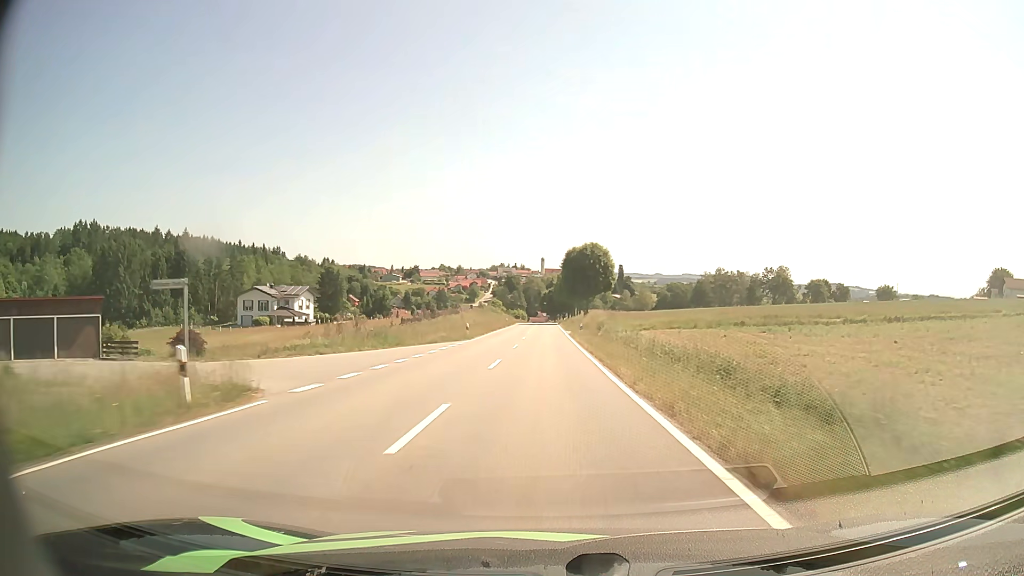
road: tertiary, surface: asphalt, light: Day
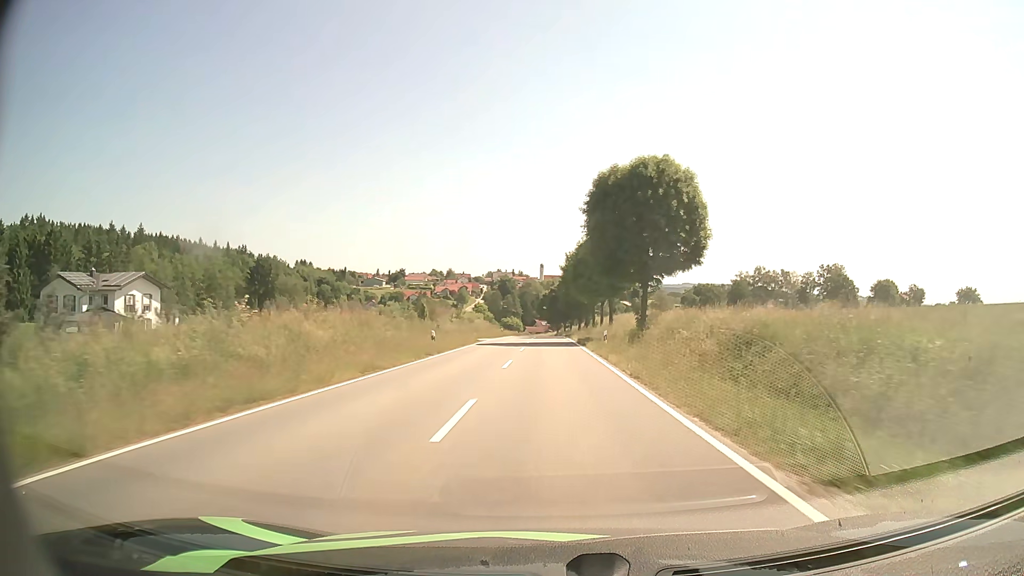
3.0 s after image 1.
(-0.4, +60.9) m; 0°
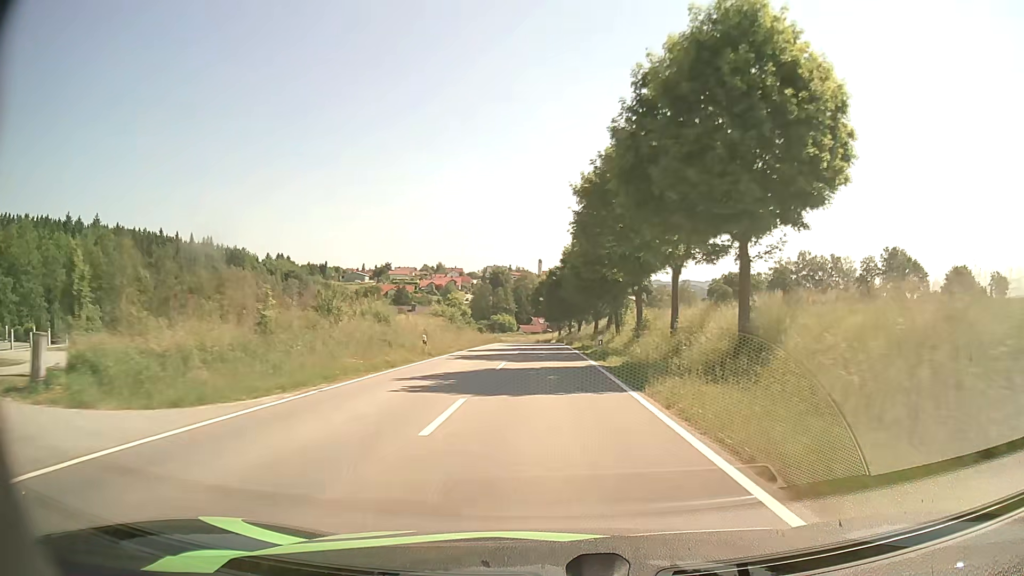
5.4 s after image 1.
(+0.2, +48.4) m; 0°
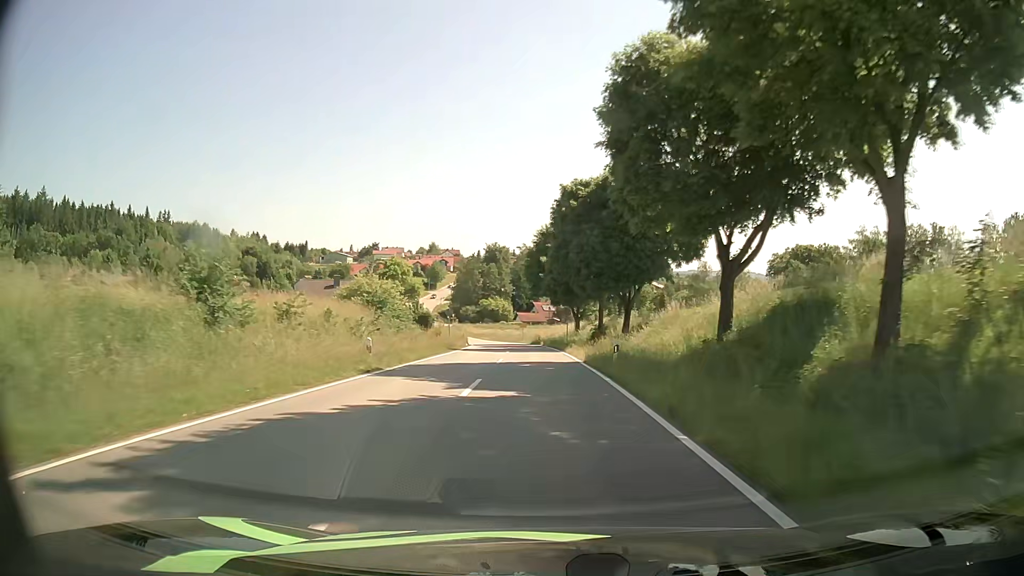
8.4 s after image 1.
(-0.1, +57.6) m; -1°
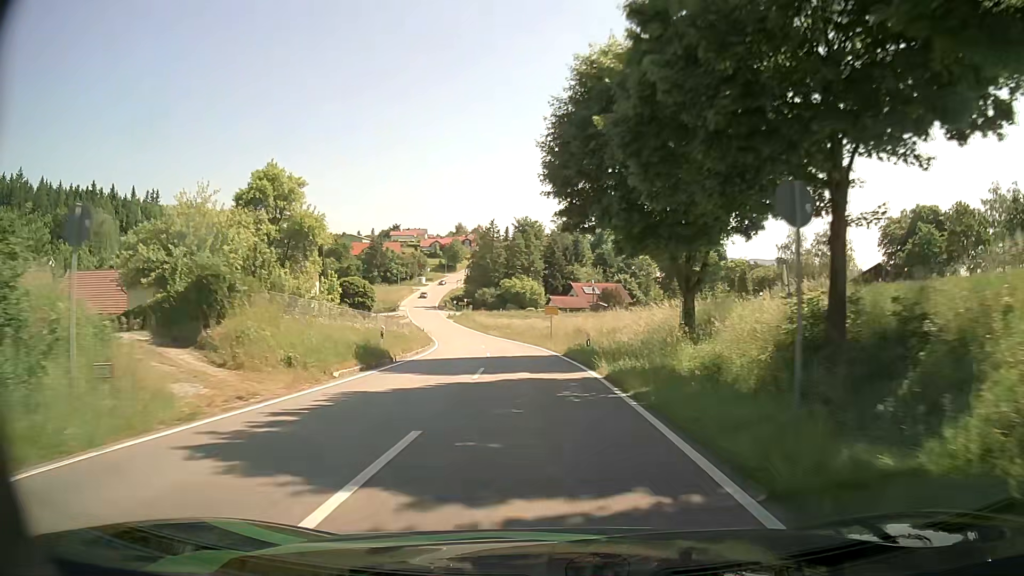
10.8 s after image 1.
(-0.4, +44.8) m; -2°
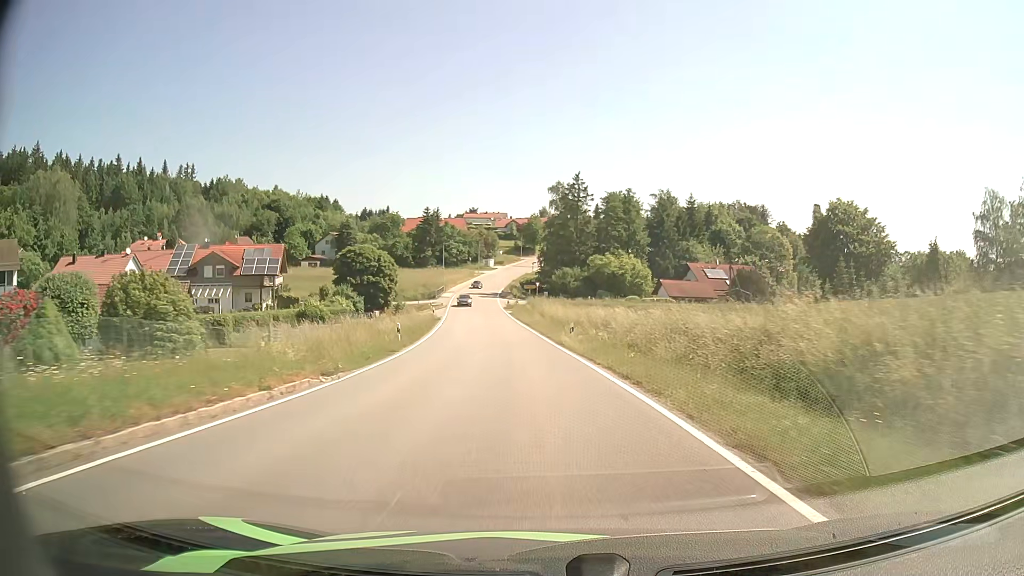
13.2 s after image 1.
(-2.8, +43.0) m; -7°
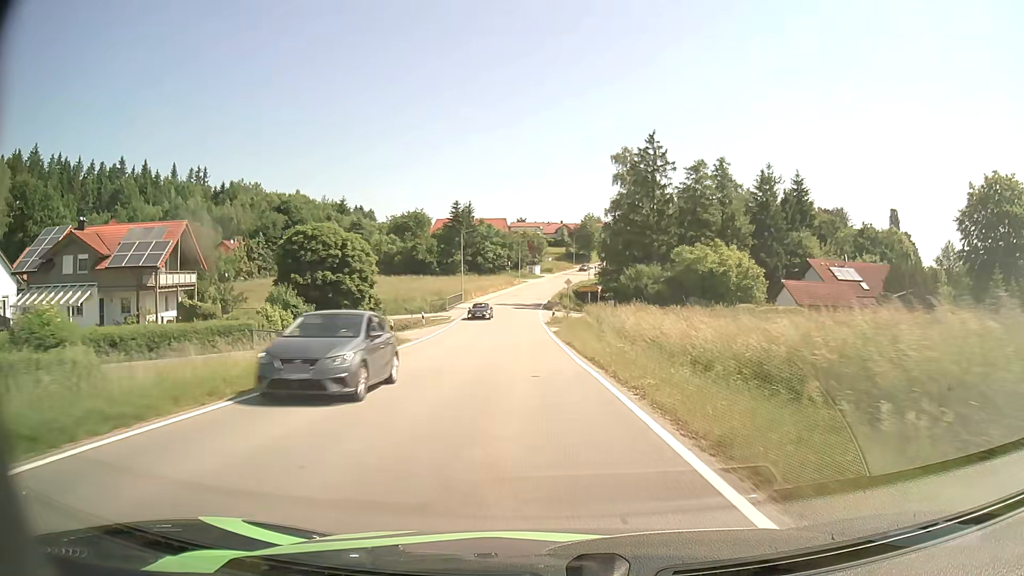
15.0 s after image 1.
(-1.5, +31.8) m; -5°
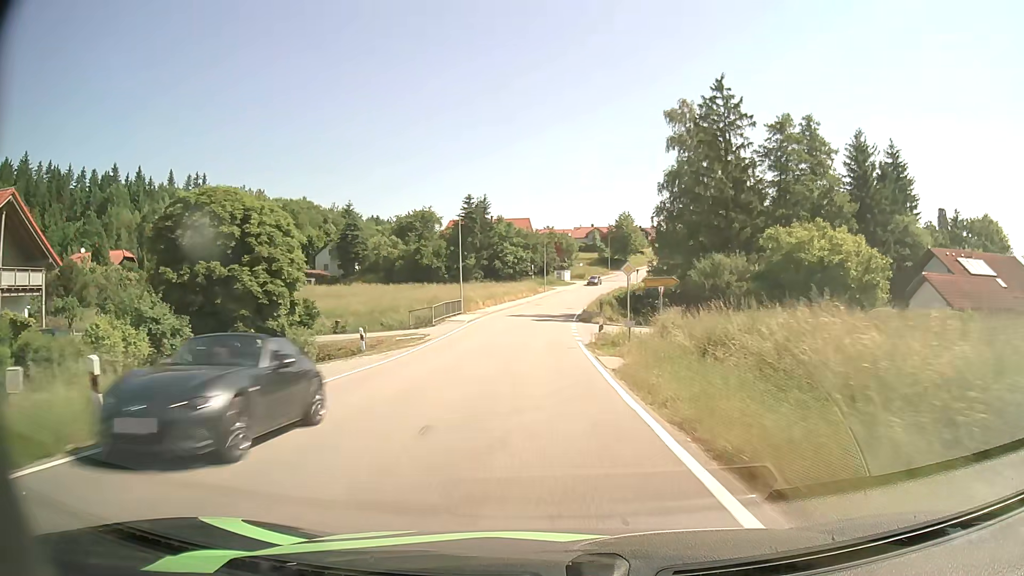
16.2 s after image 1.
(-0.5, +21.3) m; -3°
(0, +10) (0, +20) (0, +30) (0, +40) (0, +50) (+1, +60) (+2, +70) (+4, +80) (+6, +90) (+8, +99) m
